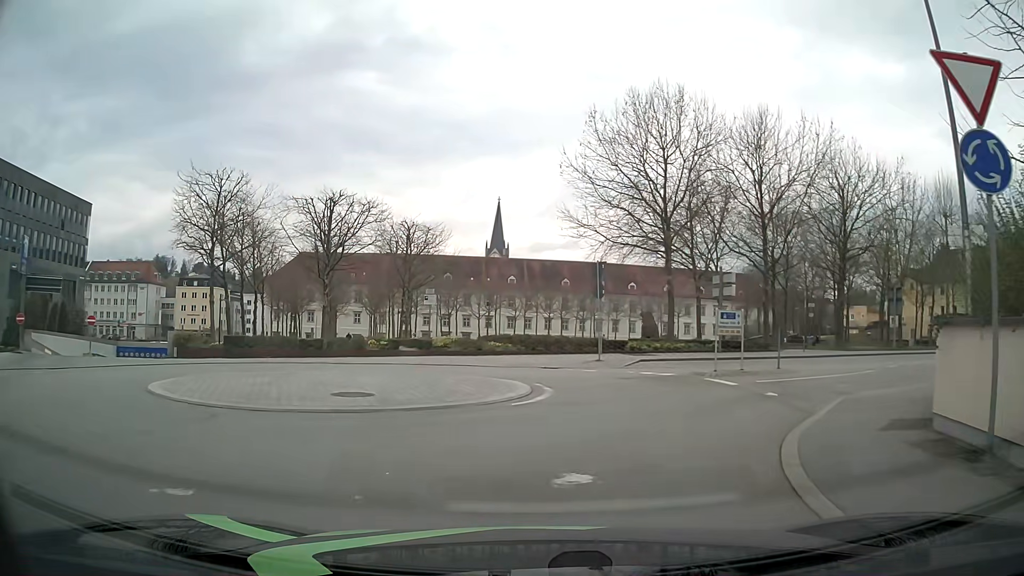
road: residential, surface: asphalt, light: Day
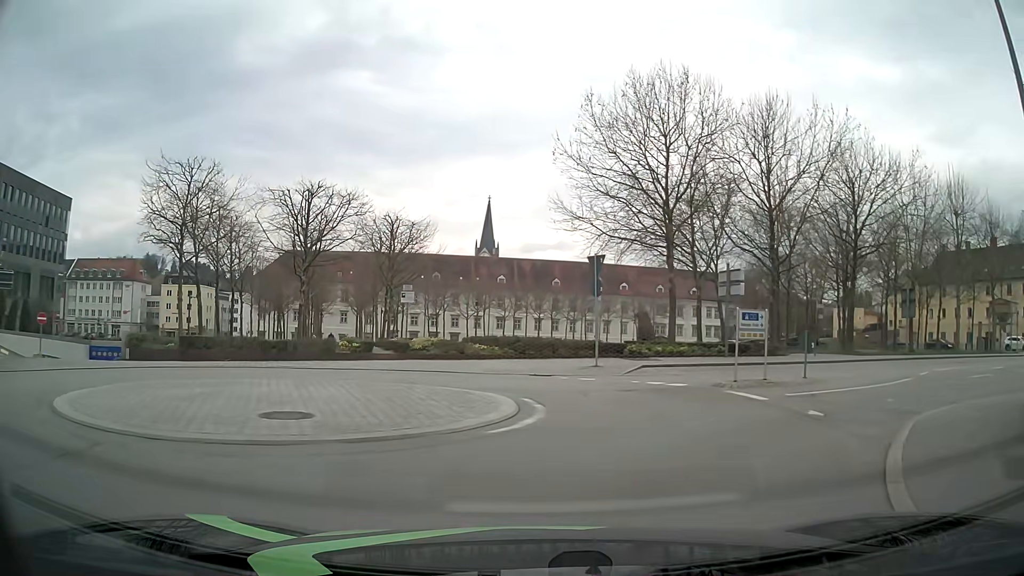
(0.0, +2.8) m; 0°
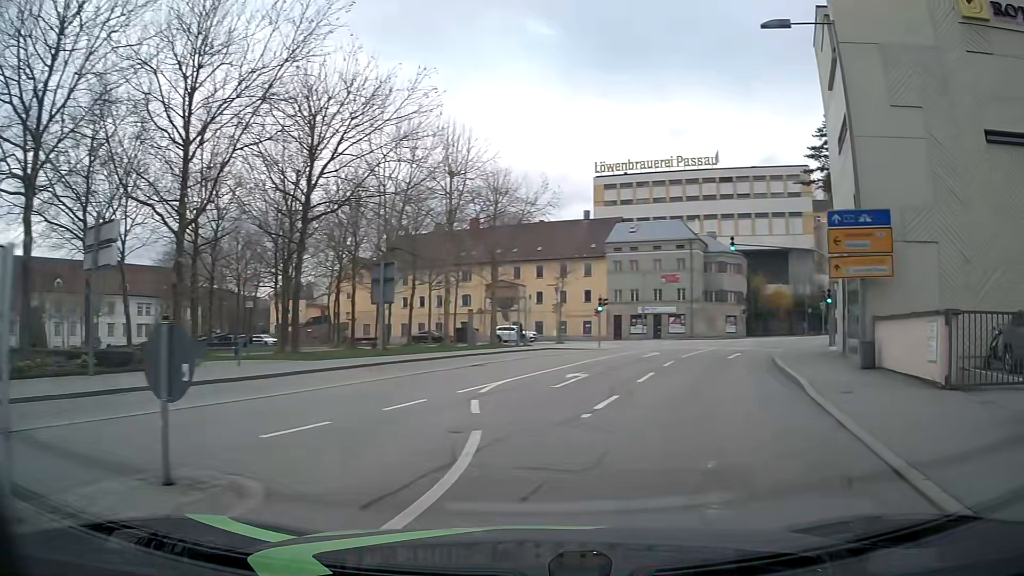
(+4.6, +11.6) m; +51°
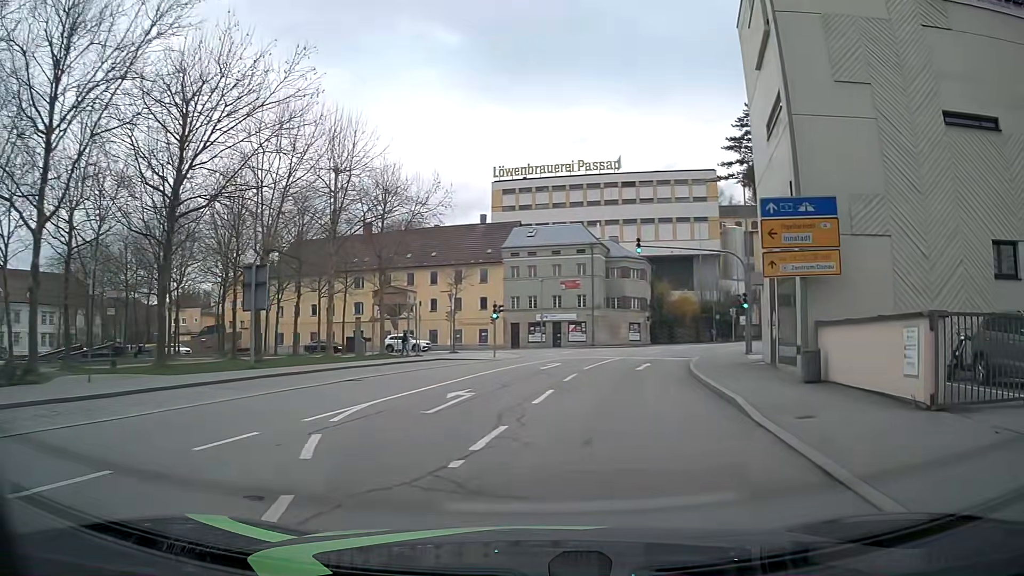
(+0.2, +3.0) m; +7°
